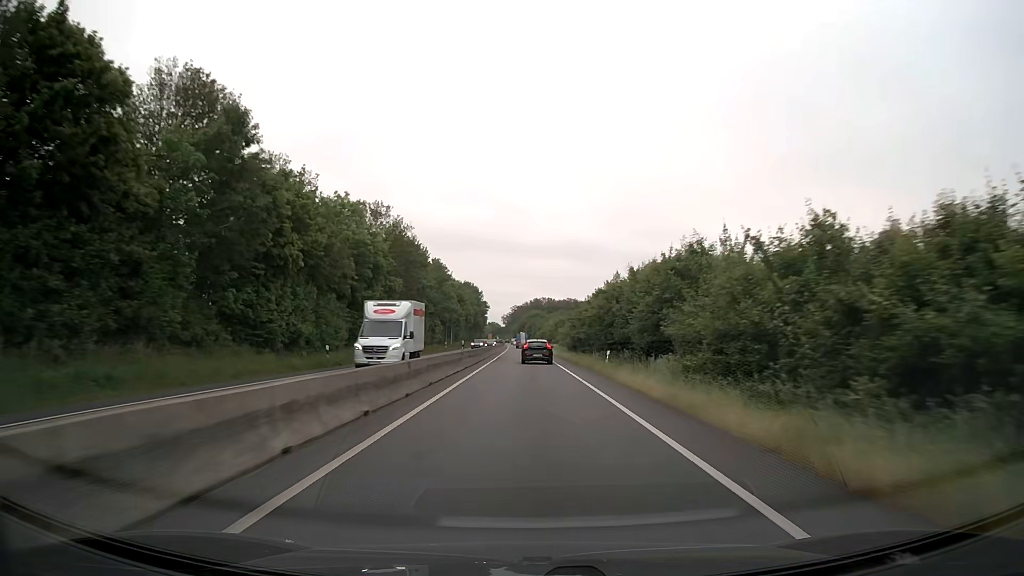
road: trunk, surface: asphalt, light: Day
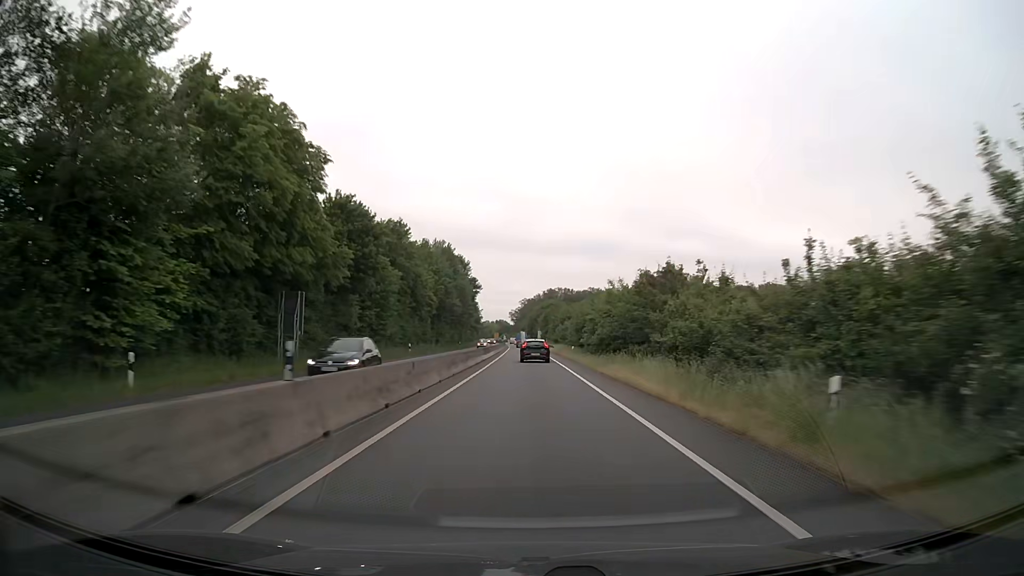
(-0.7, +75.1) m; -1°
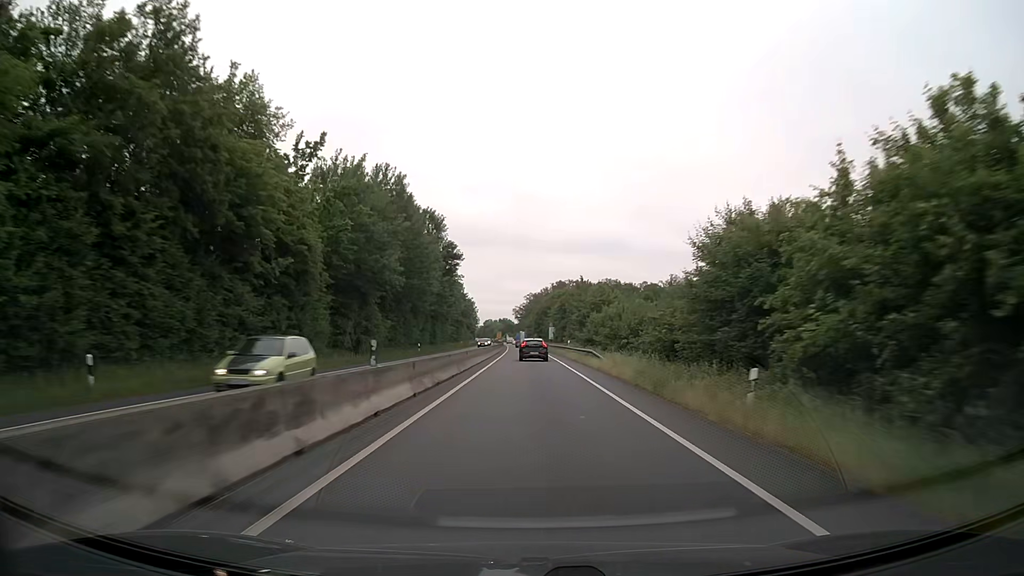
(-0.2, +46.0) m; -1°
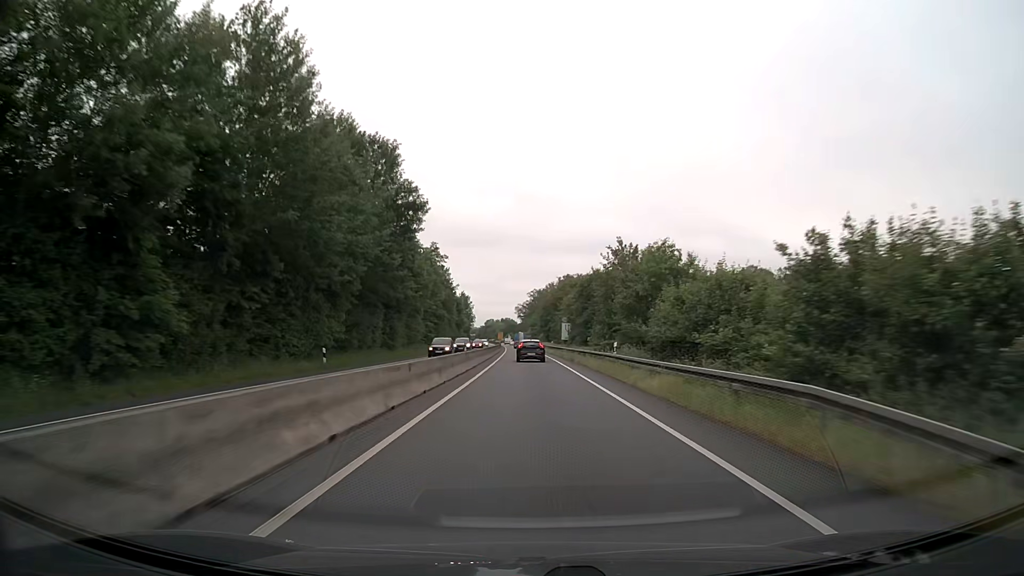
(+0.1, +31.1) m; 0°
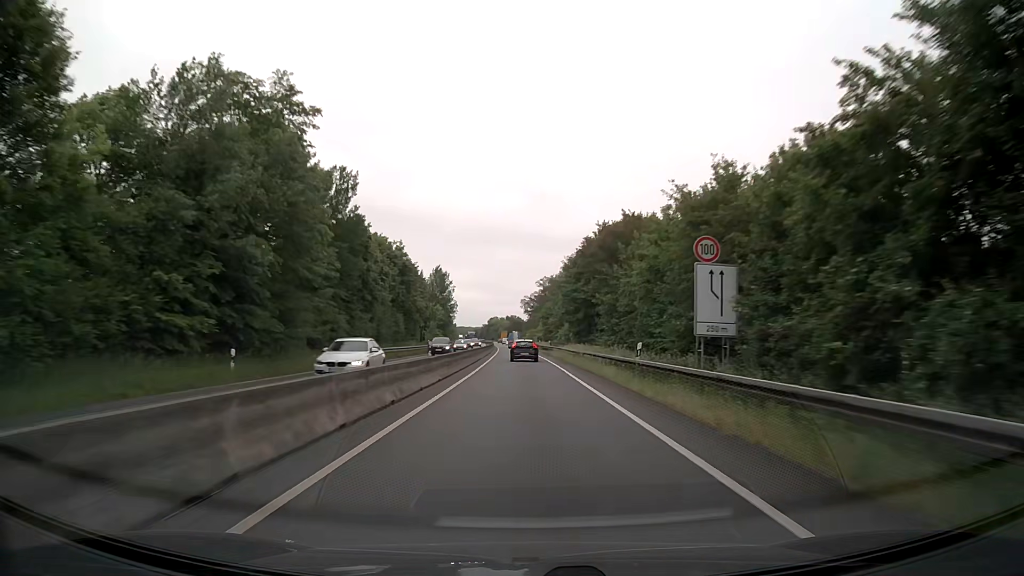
(-0.3, +63.2) m; -1°
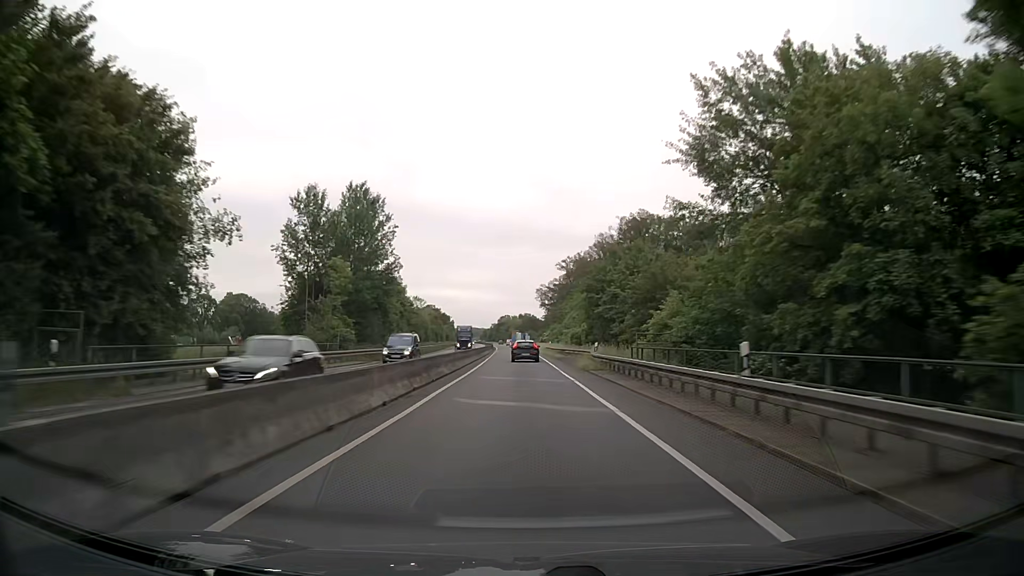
(-0.6, +64.6) m; -1°
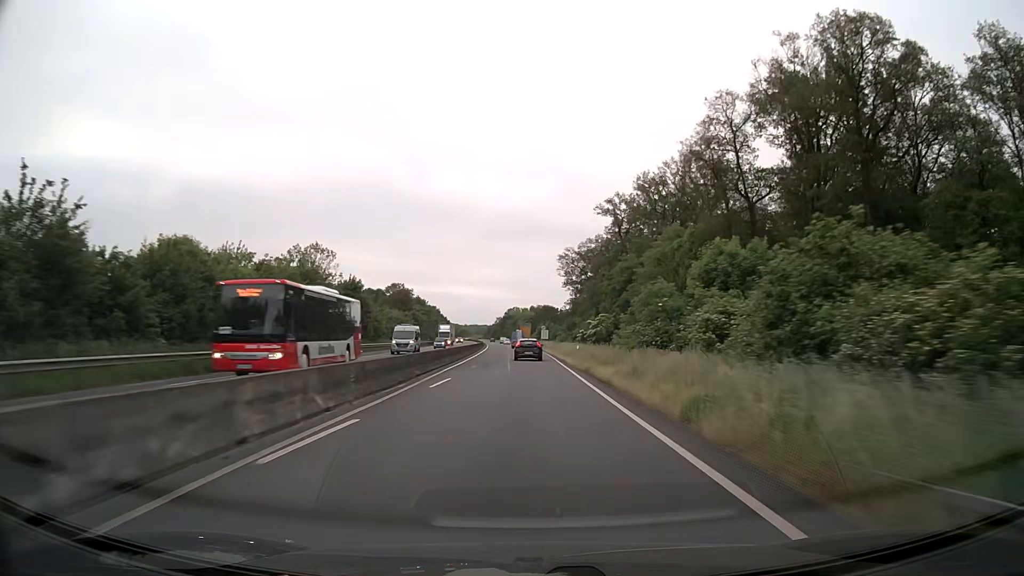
(-1.6, +82.4) m; -1°
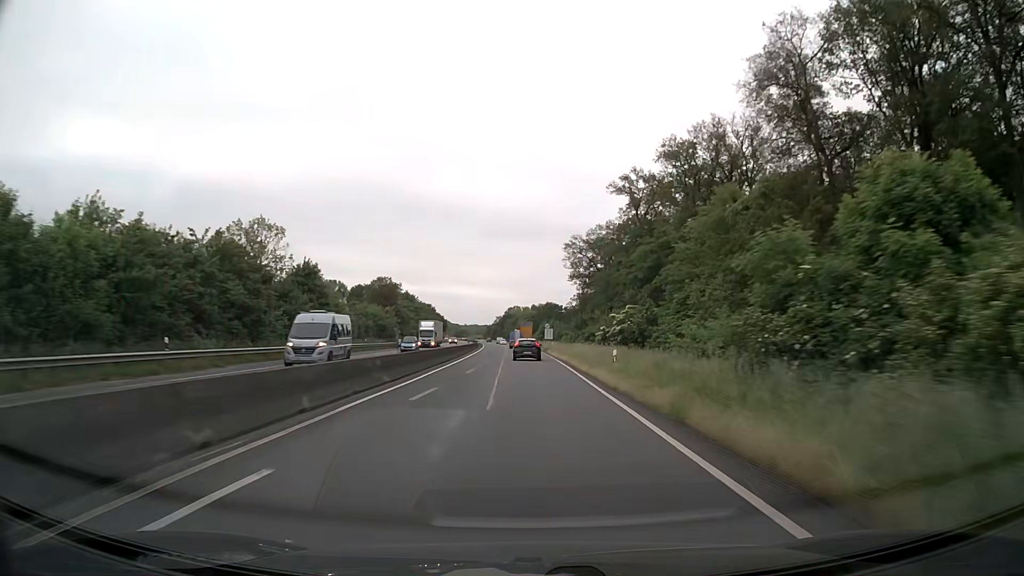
(0.0, +16.6) m; 0°
(0, +10) (0, +20) (0, +30) (0, +40) (-1, +50) (-1, +60) (-1, +70) (-1, +80) (-1, +90) (-2, +100) m
